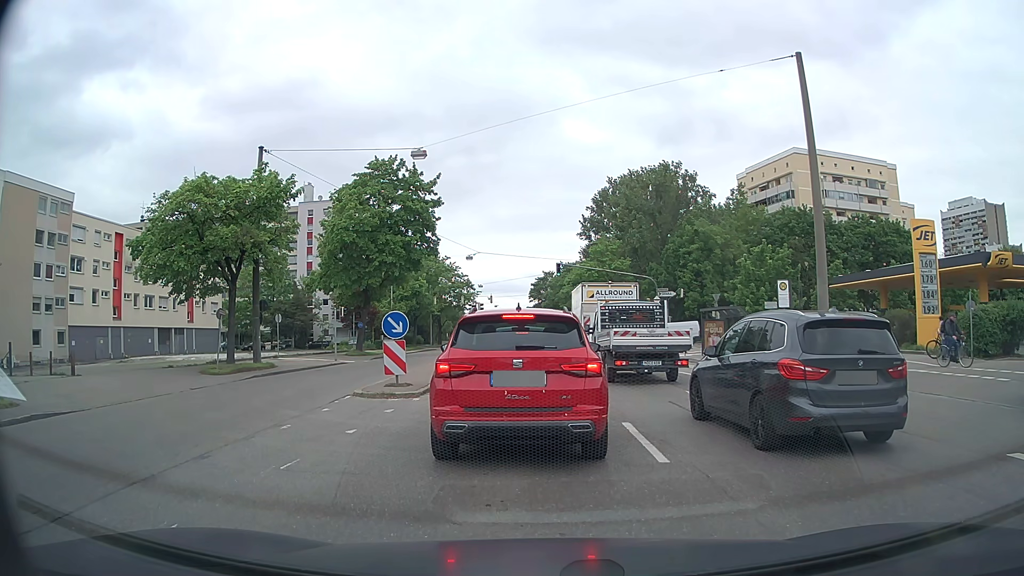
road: tertiary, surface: asphalt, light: Day
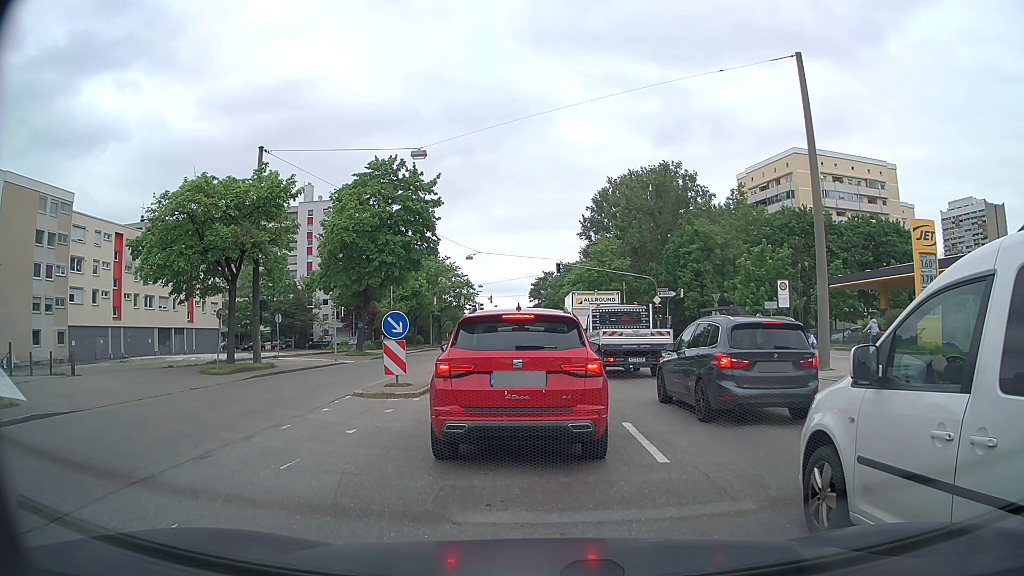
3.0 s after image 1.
(0.0, 0.0) m; 0°
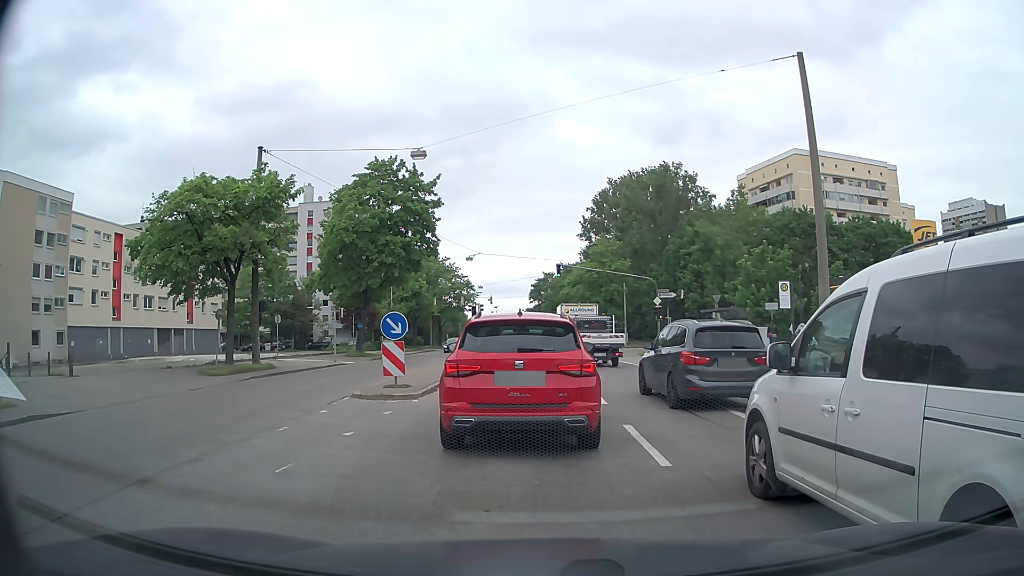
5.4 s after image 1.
(0.0, +0.1) m; 0°
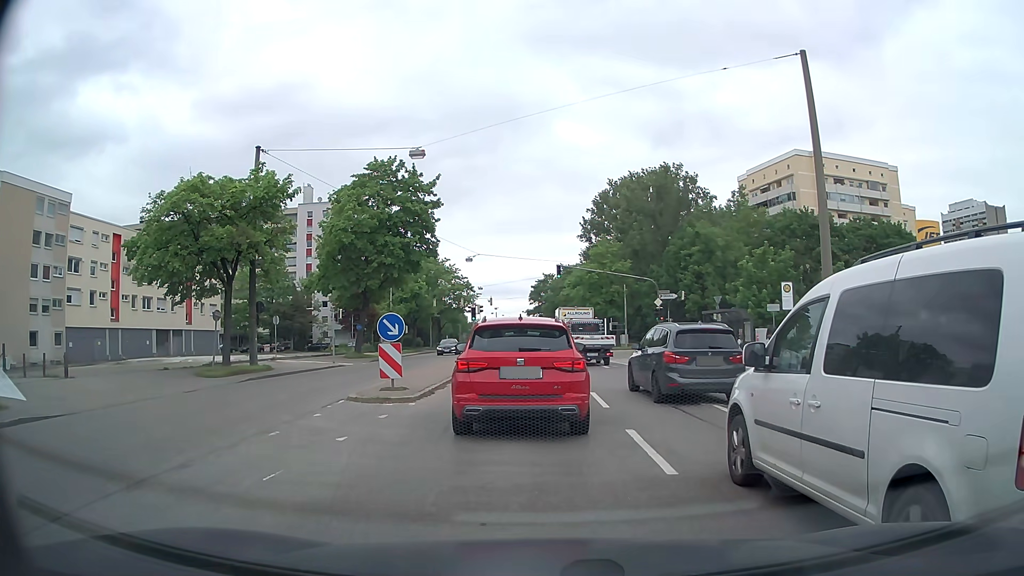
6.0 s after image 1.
(0.0, +0.4) m; 0°
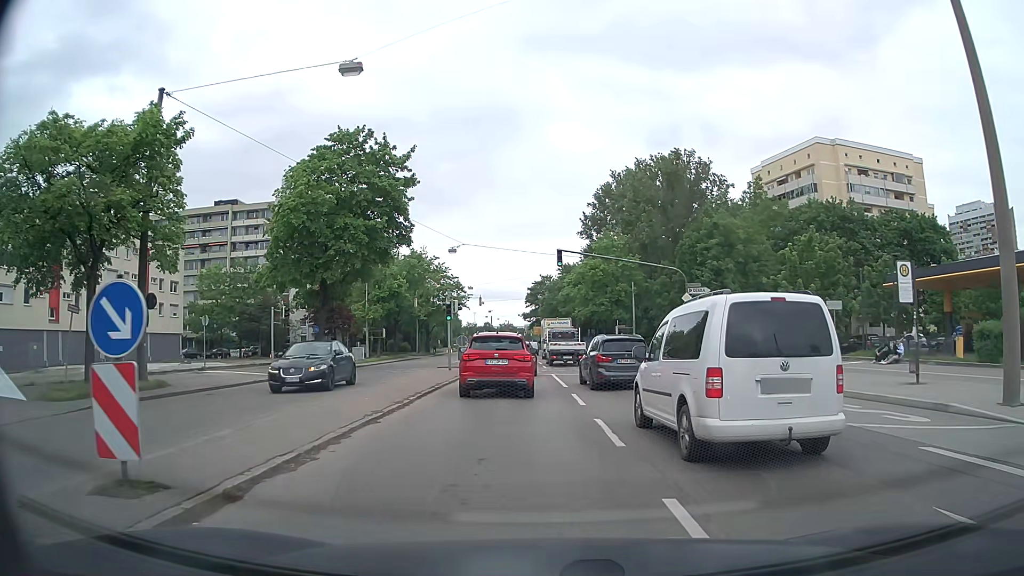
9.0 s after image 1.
(+0.2, +10.6) m; +1°
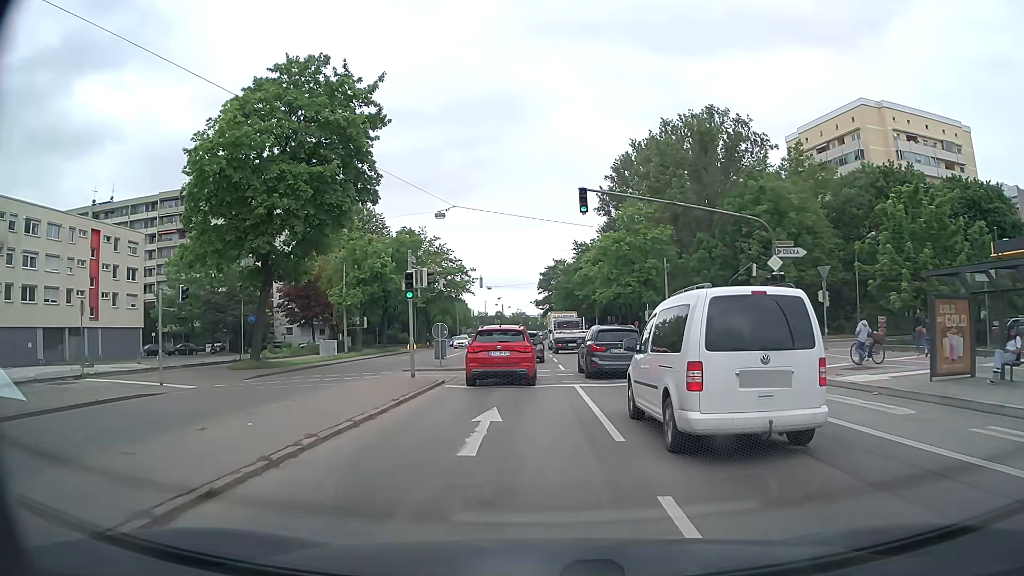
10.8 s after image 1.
(-0.1, +12.3) m; -1°
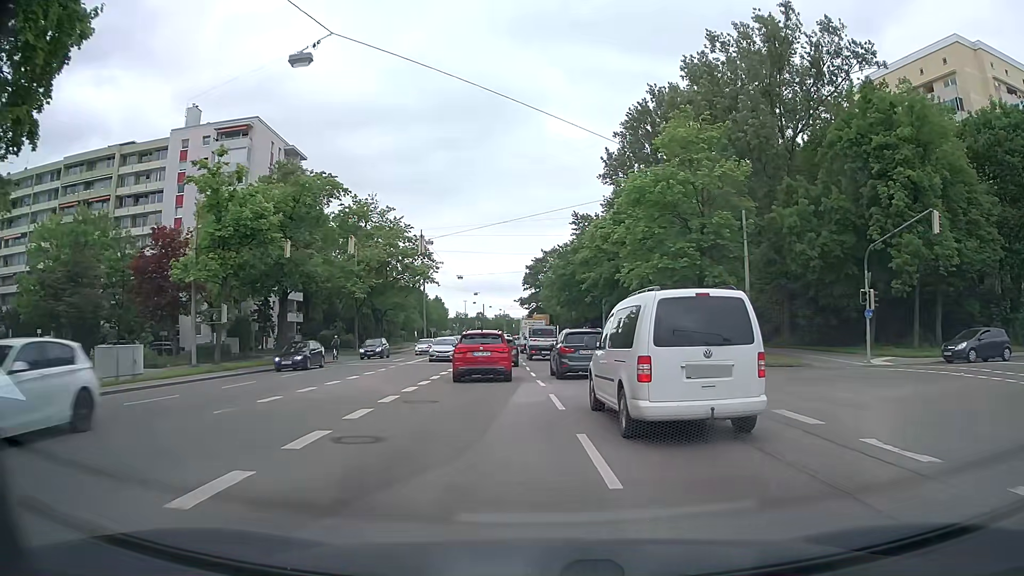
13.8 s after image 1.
(-0.4, +25.6) m; +1°
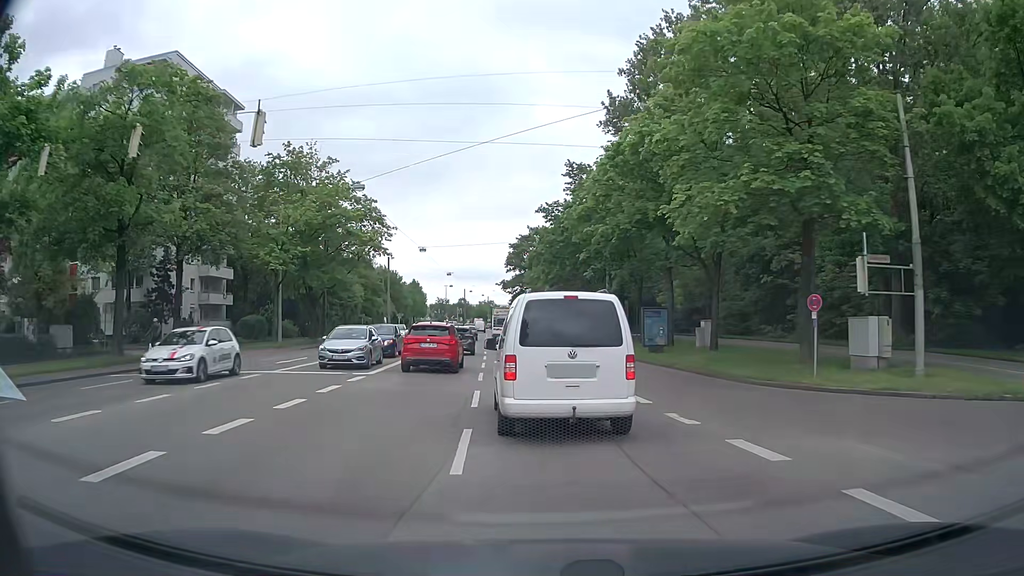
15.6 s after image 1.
(+0.3, +17.6) m; +1°
(0, +10) (0, +20) (-1, +30) (-2, +40) (-2, +50) (-3, +60) (-4, +70) (-5, +80) (-6, +90) (-7, +100) m
